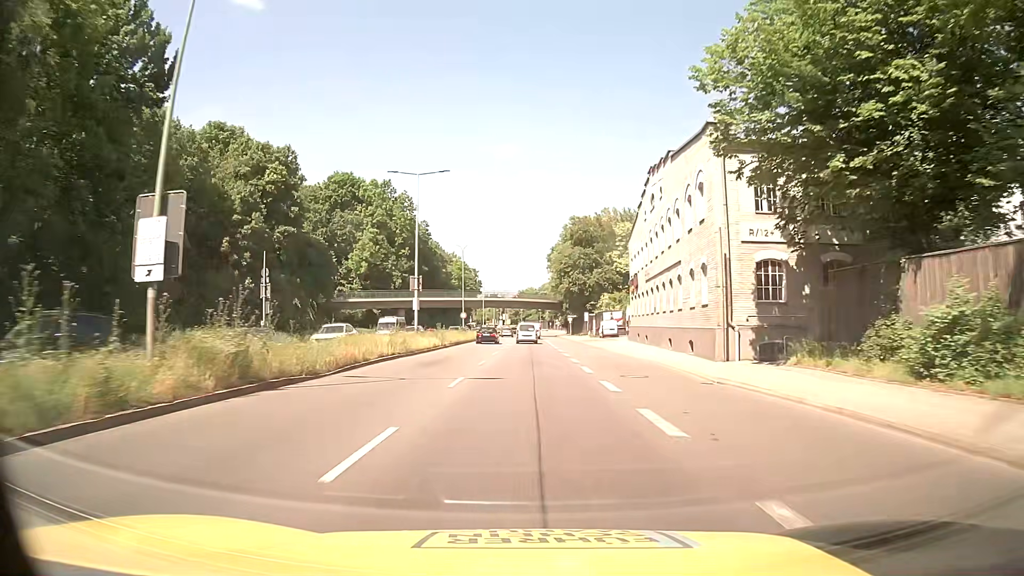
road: trunk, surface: asphalt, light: Day
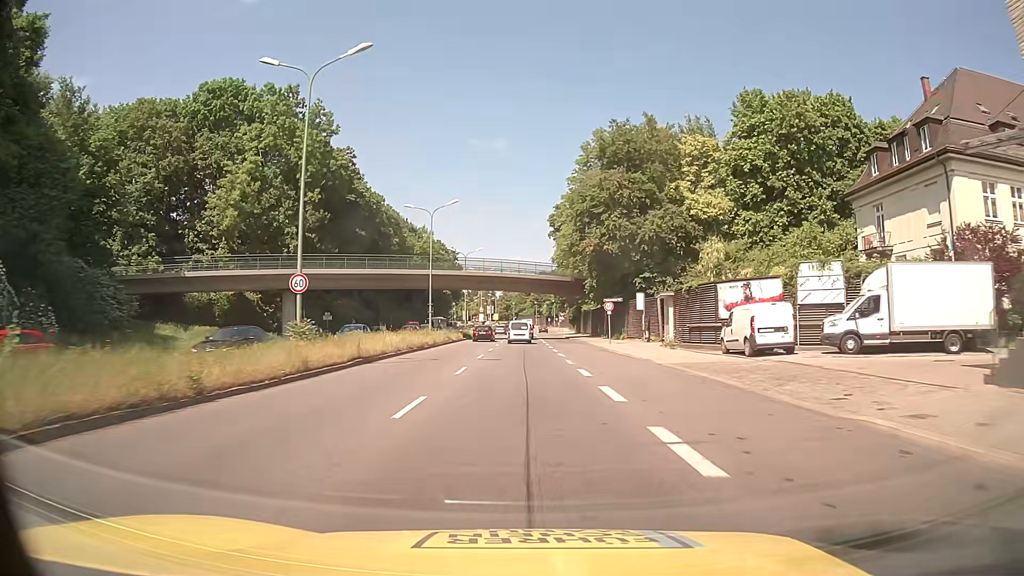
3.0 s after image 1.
(+0.3, +50.3) m; +1°
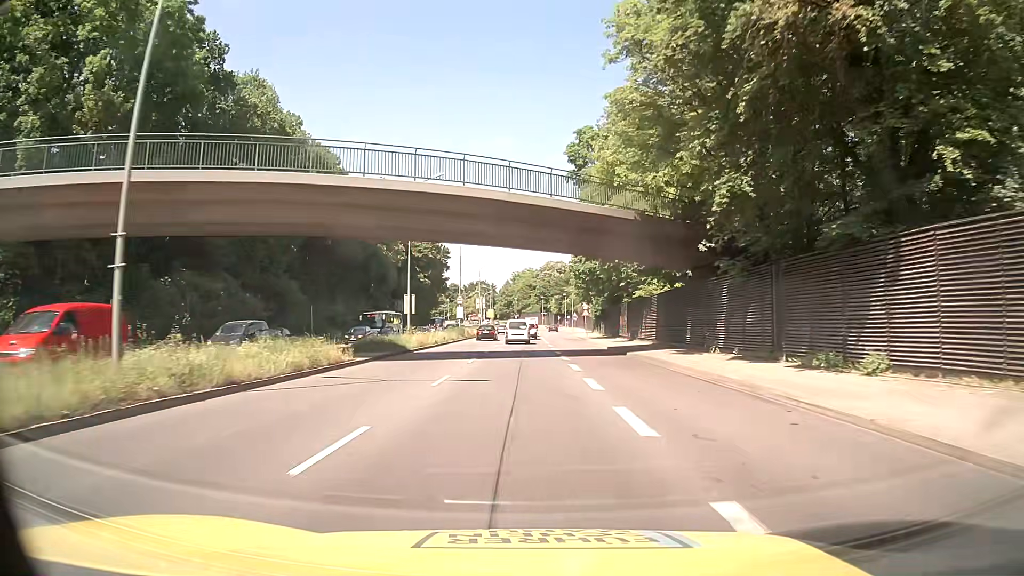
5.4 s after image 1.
(+0.1, +40.0) m; 0°
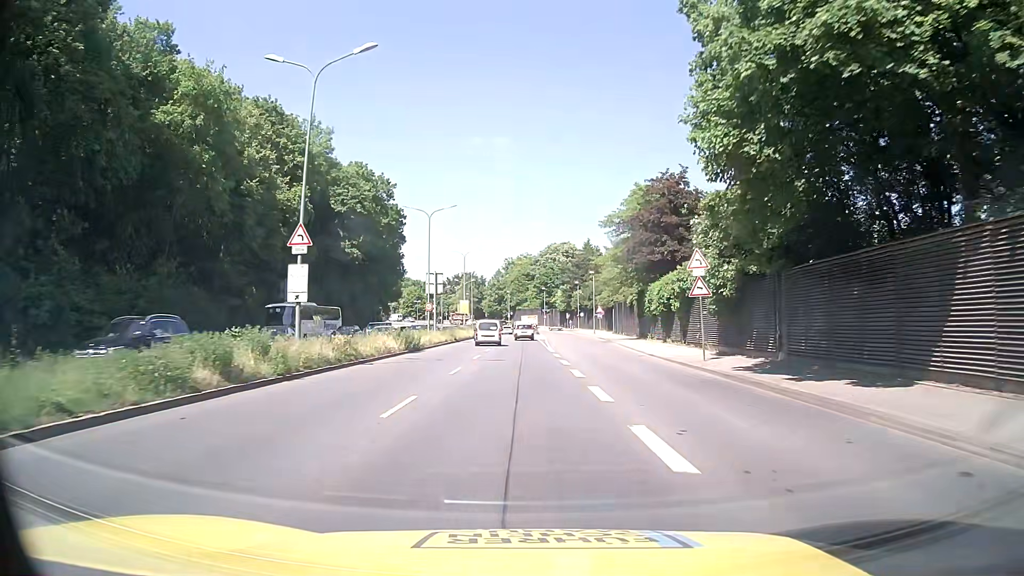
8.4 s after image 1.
(-0.3, +50.2) m; 0°
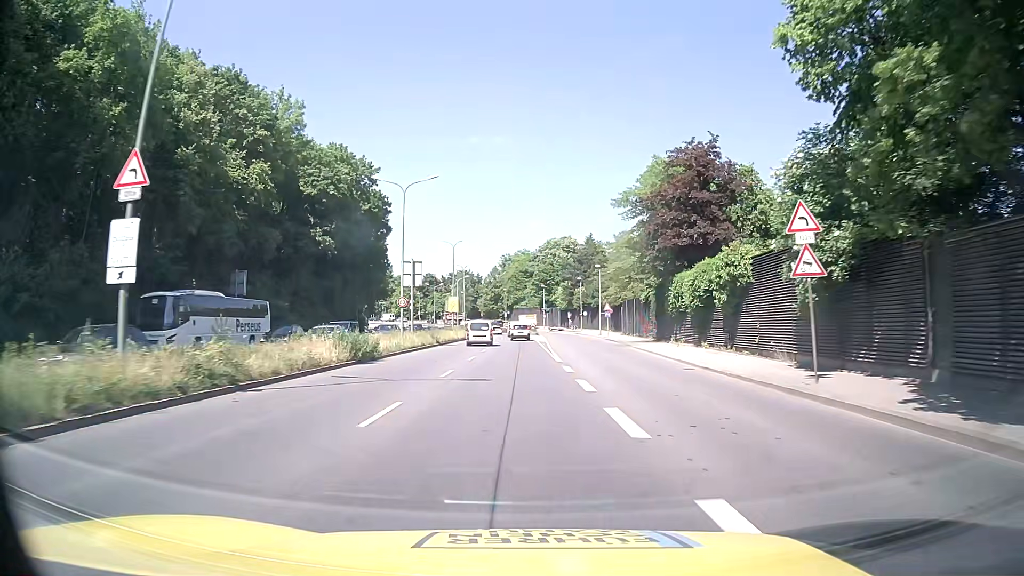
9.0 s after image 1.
(+0.1, +10.0) m; +1°
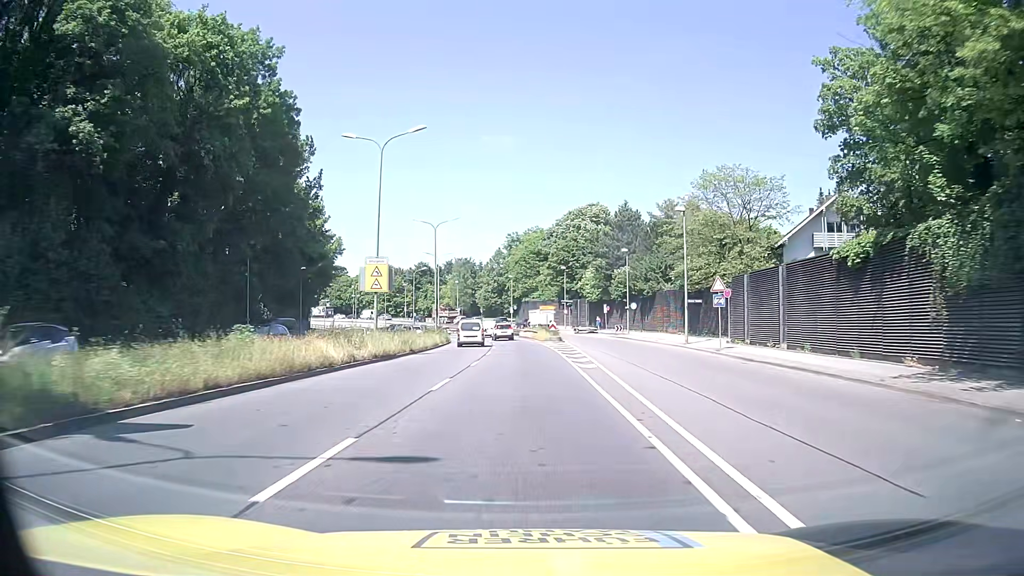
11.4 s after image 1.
(-0.3, +40.1) m; -1°
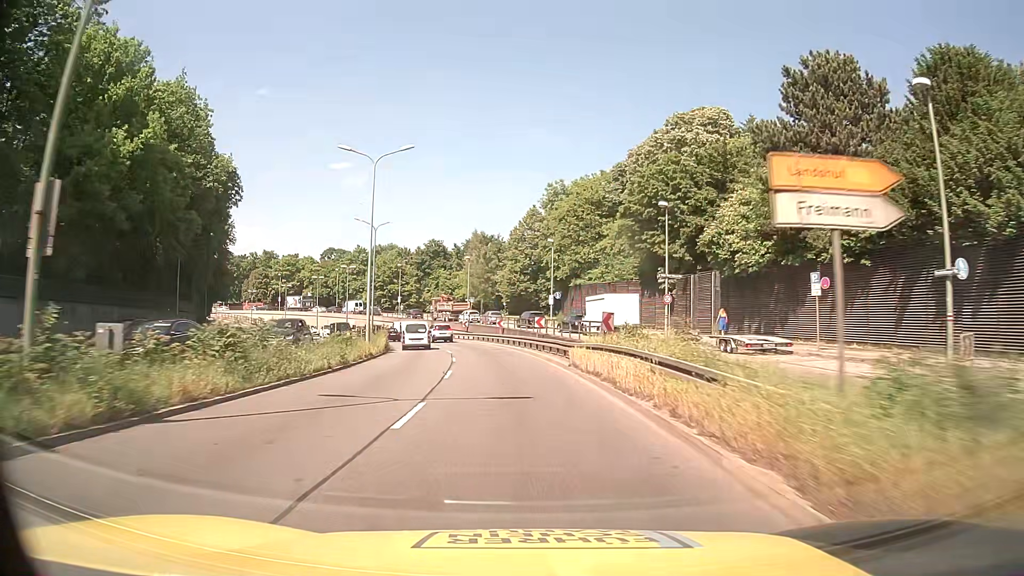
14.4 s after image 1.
(-0.8, +50.2) m; -4°
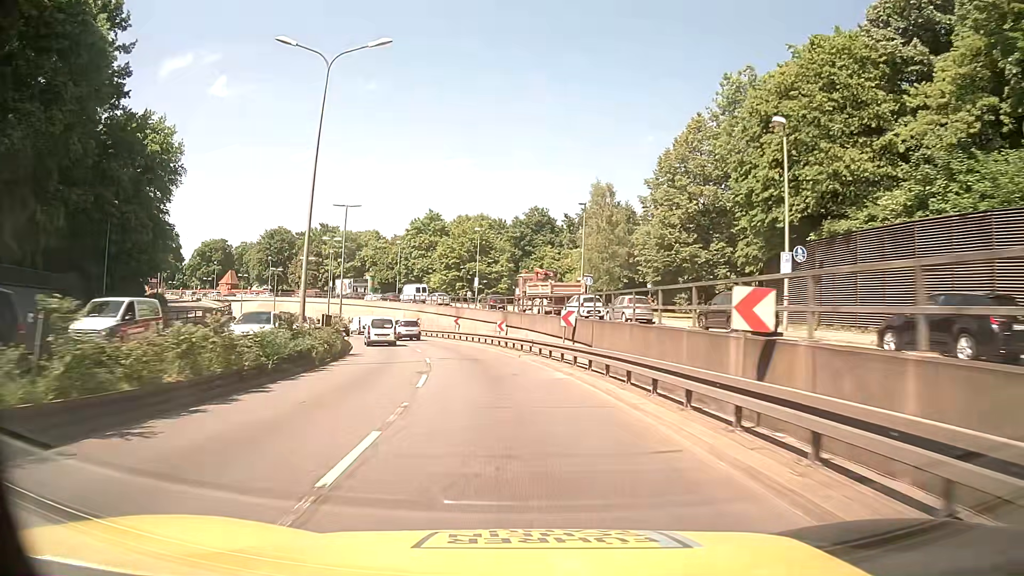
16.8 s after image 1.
(-2.9, +40.0) m; -10°
(0, +10) (-1, +20) (-2, +30) (-5, +40) (-8, +49) (-11, +59) (-15, +68) (-20, +77) (-25, +85) (-31, +93) m
